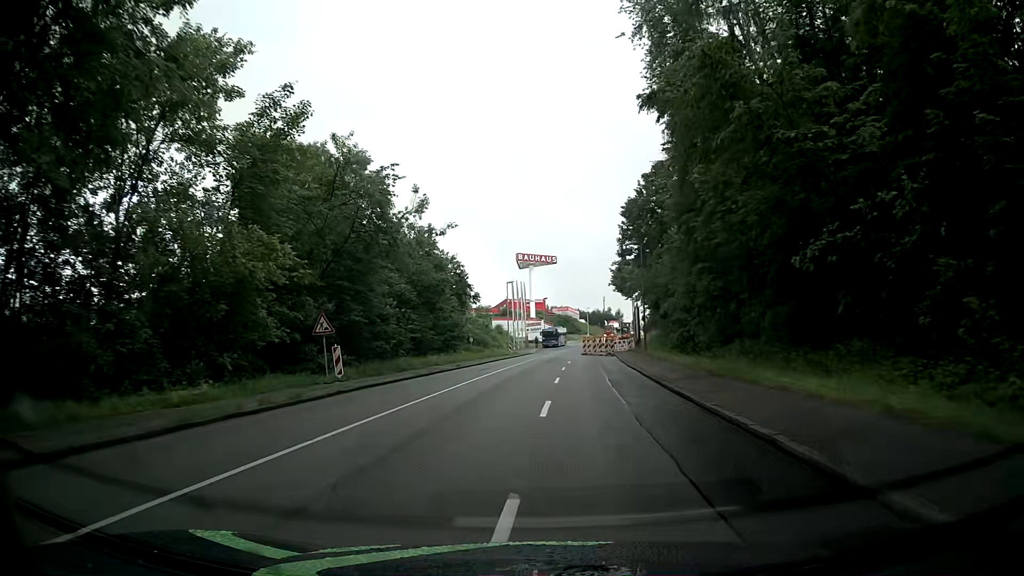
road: tertiary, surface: asphalt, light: Day
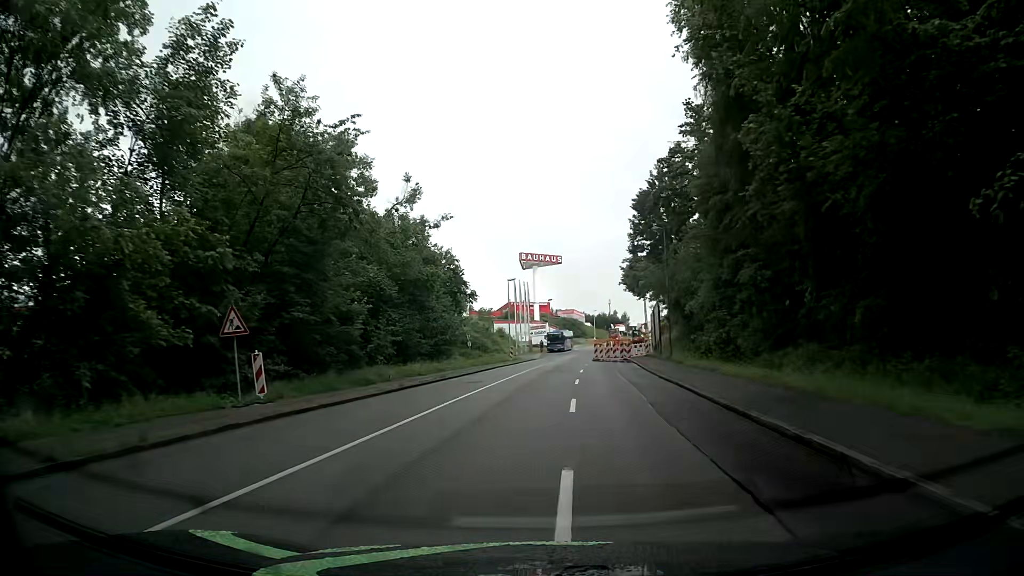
(+0.2, +7.6) m; +2°
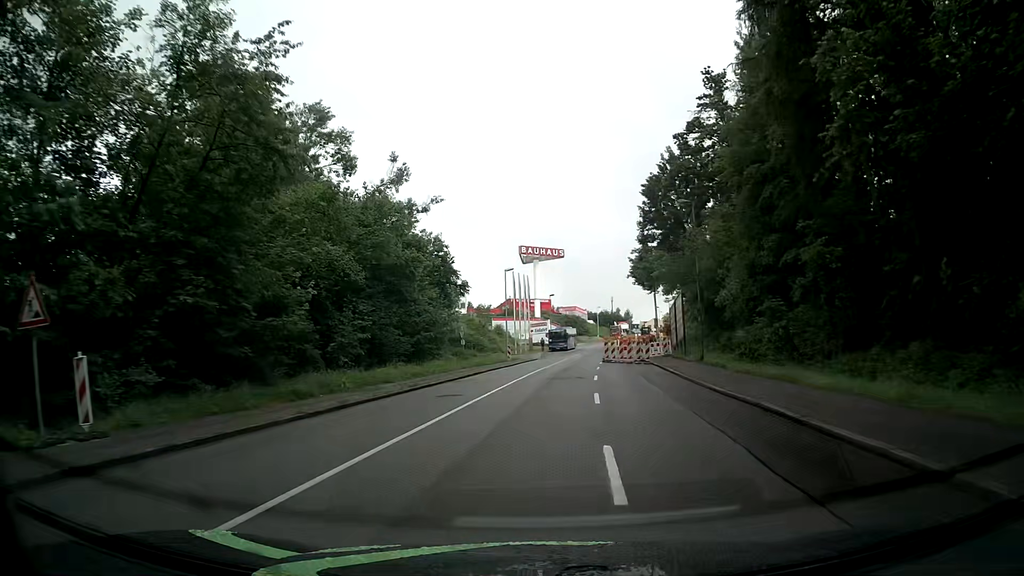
(-0.1, +7.6) m; -1°
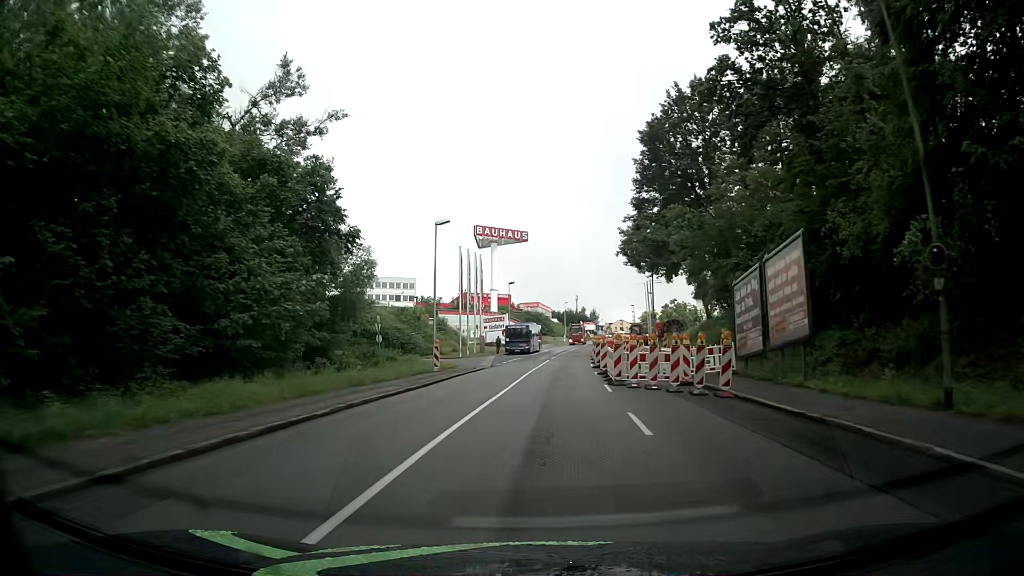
(+0.6, +22.8) m; +3°
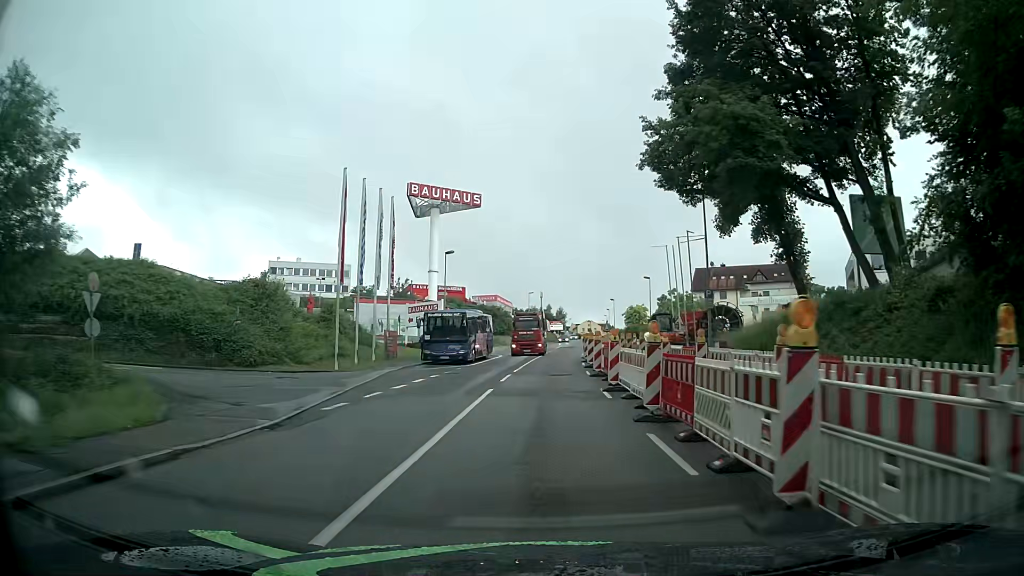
(+1.3, +30.4) m; +4°
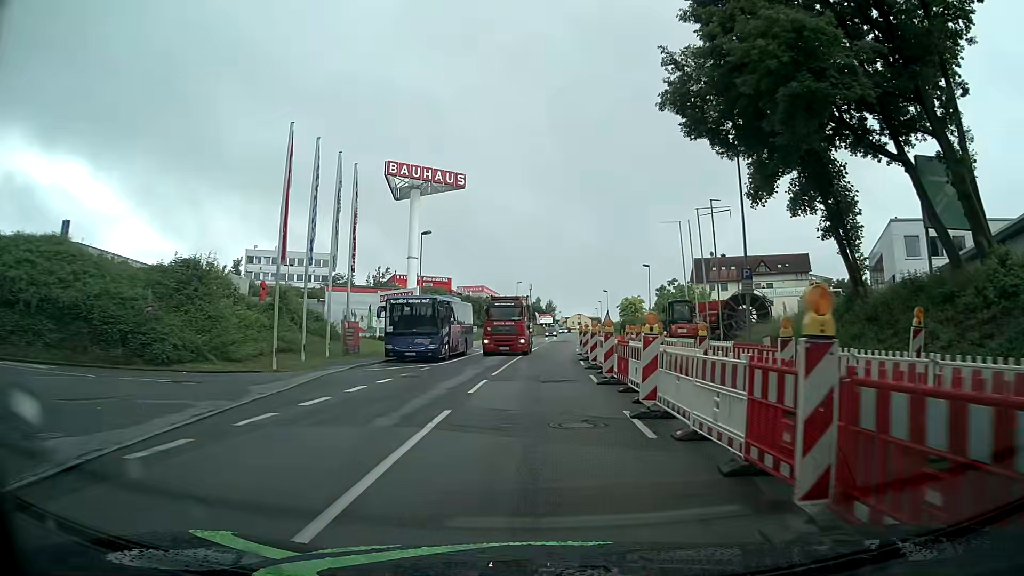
(0.0, +6.9) m; +1°
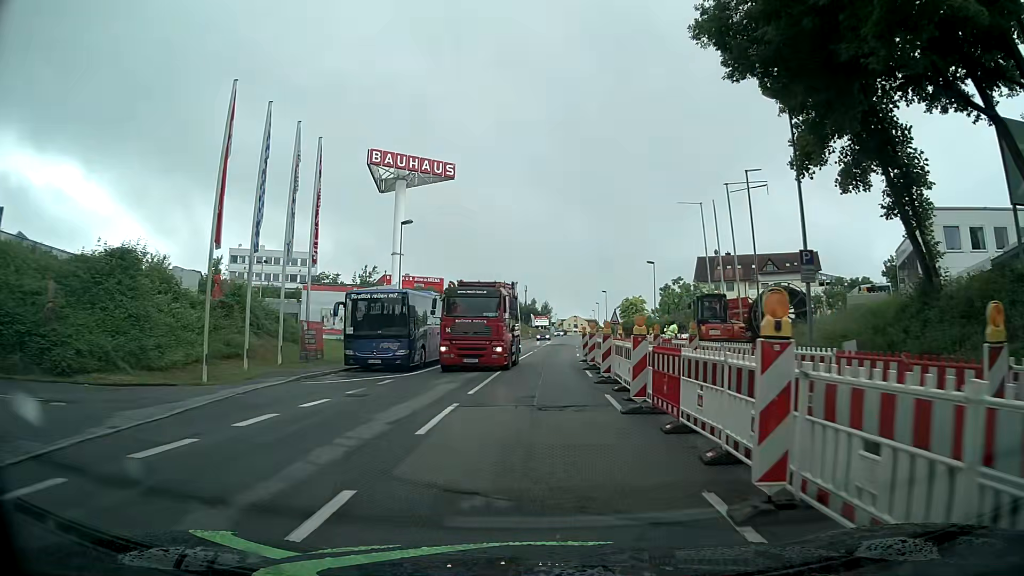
(0.0, +5.7) m; +1°
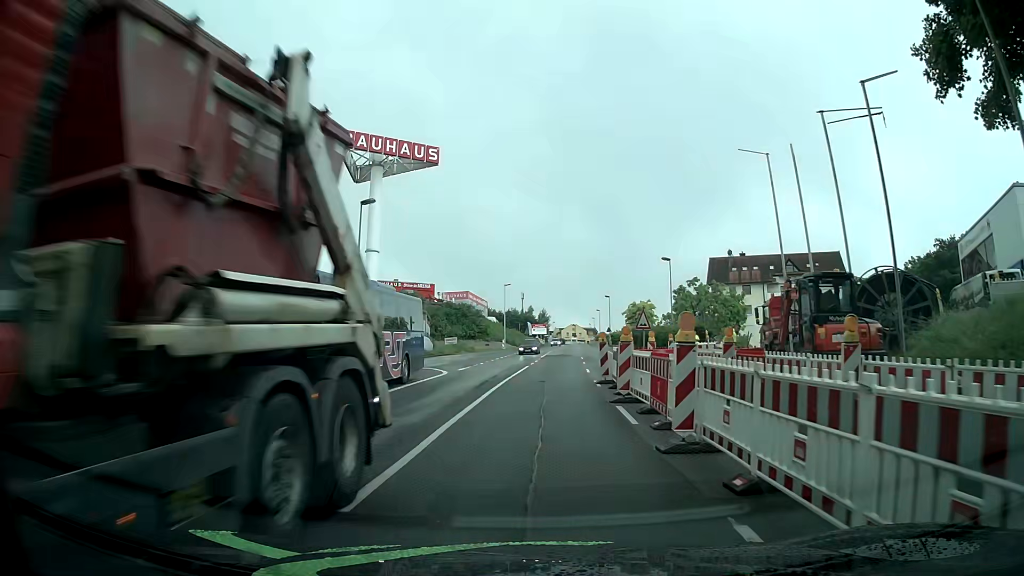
(0.0, +9.7) m; 0°
